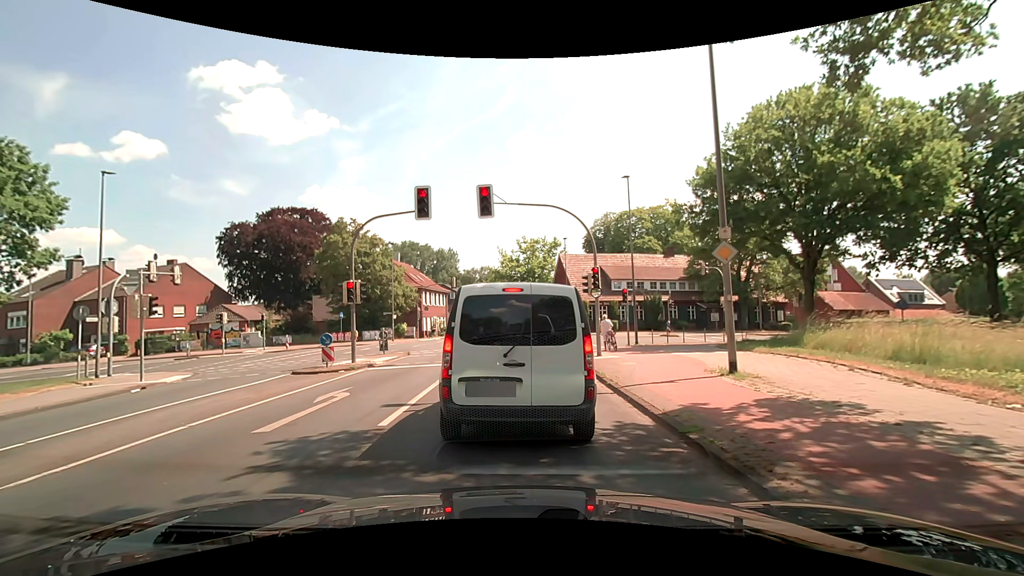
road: secondary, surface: asphalt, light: Day
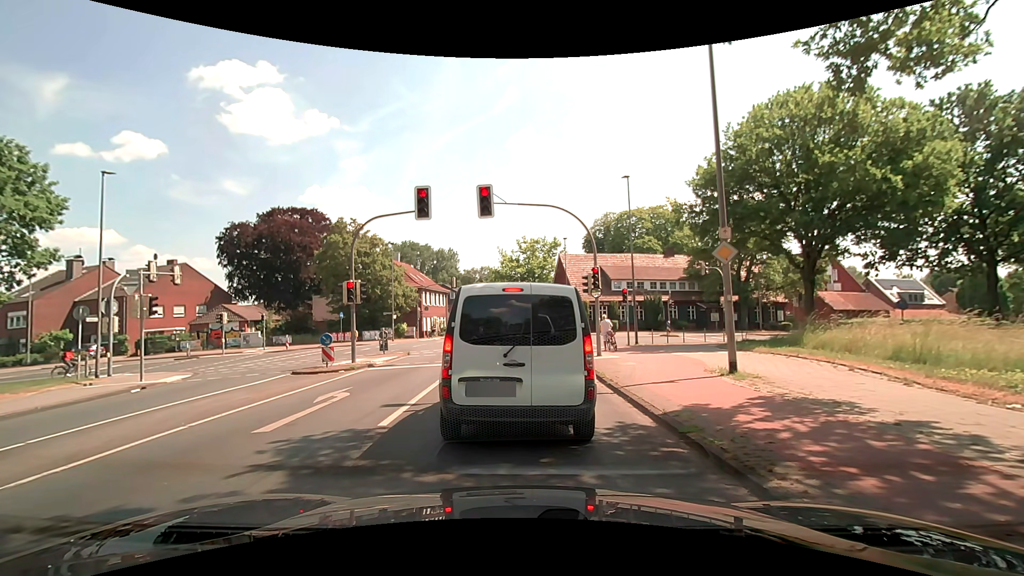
(0.0, 0.0) m; 0°
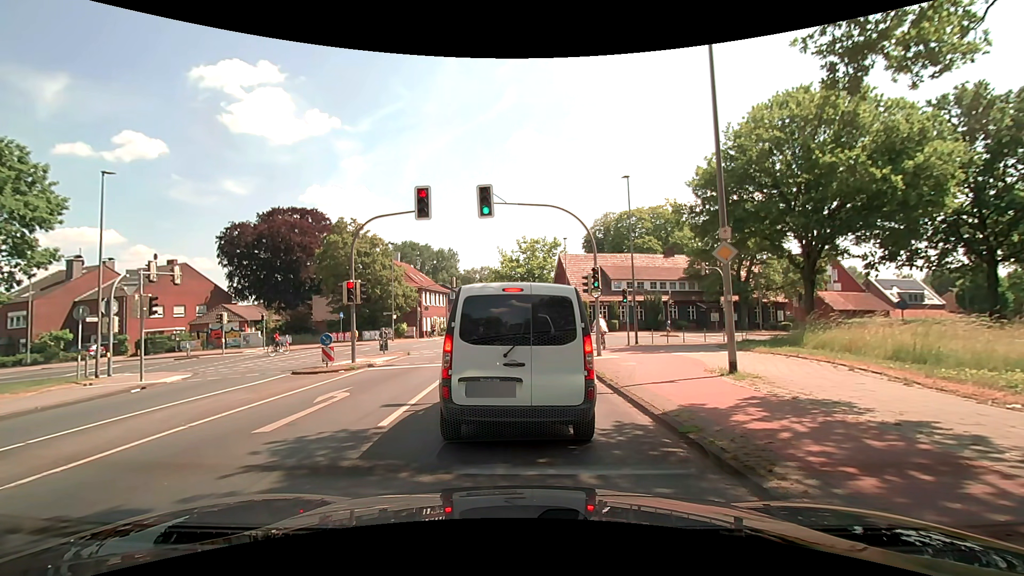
(0.0, 0.0) m; 0°
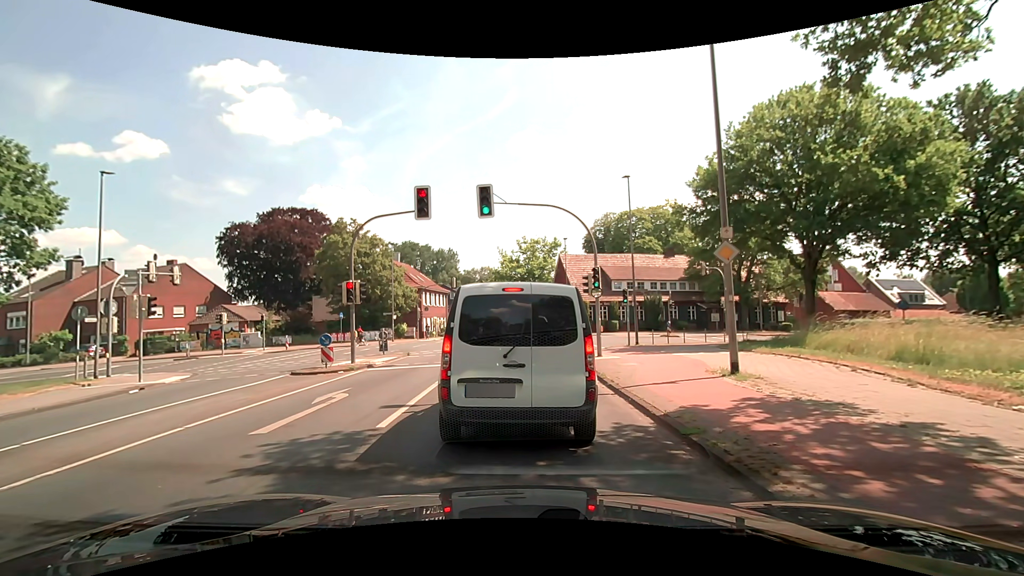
(0.0, 0.0) m; 0°
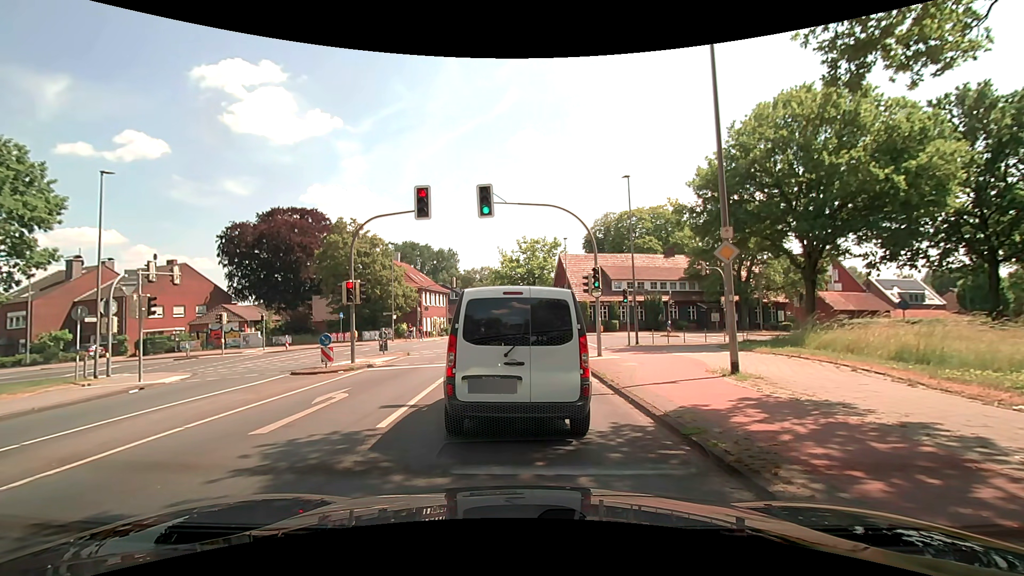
(0.0, +0.1) m; 0°
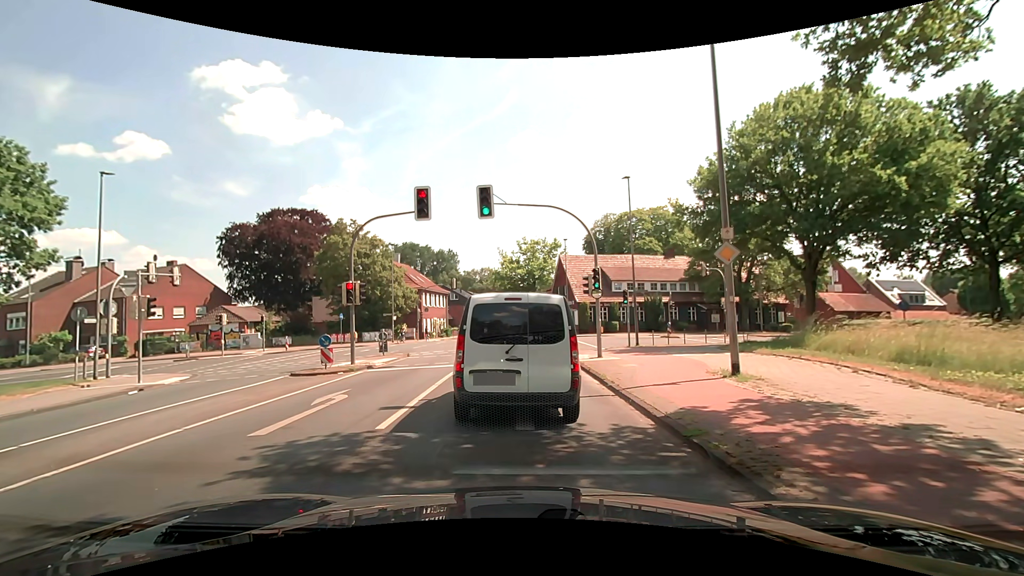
(0.0, 0.0) m; 0°
